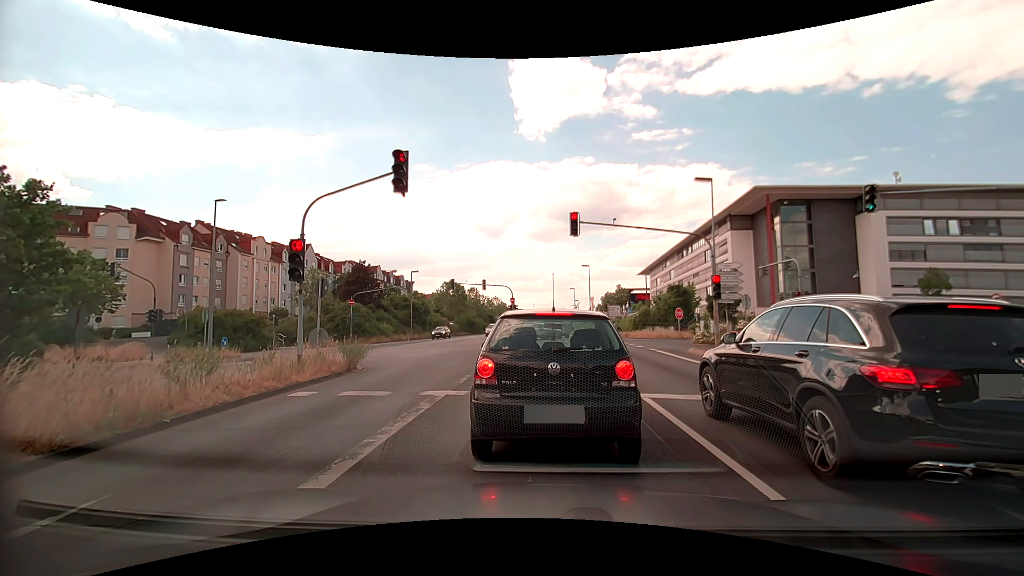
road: primary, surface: asphalt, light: Day
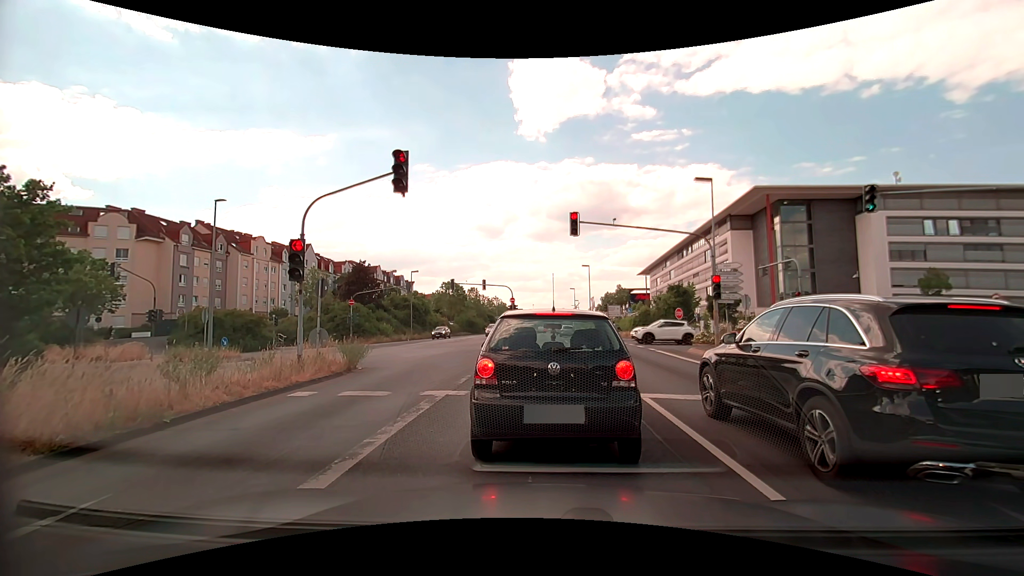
(0.0, 0.0) m; 0°
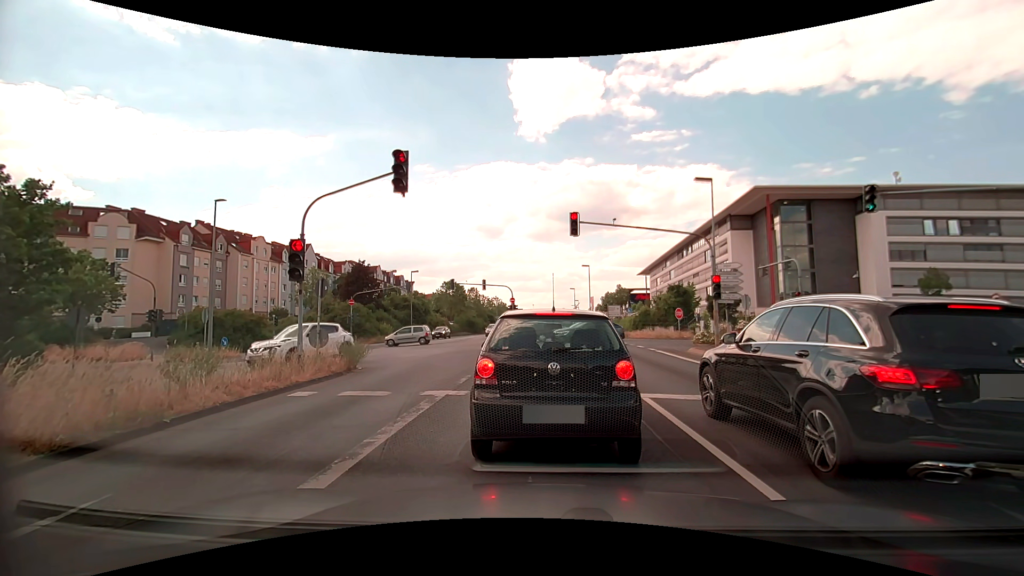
(0.0, 0.0) m; 0°
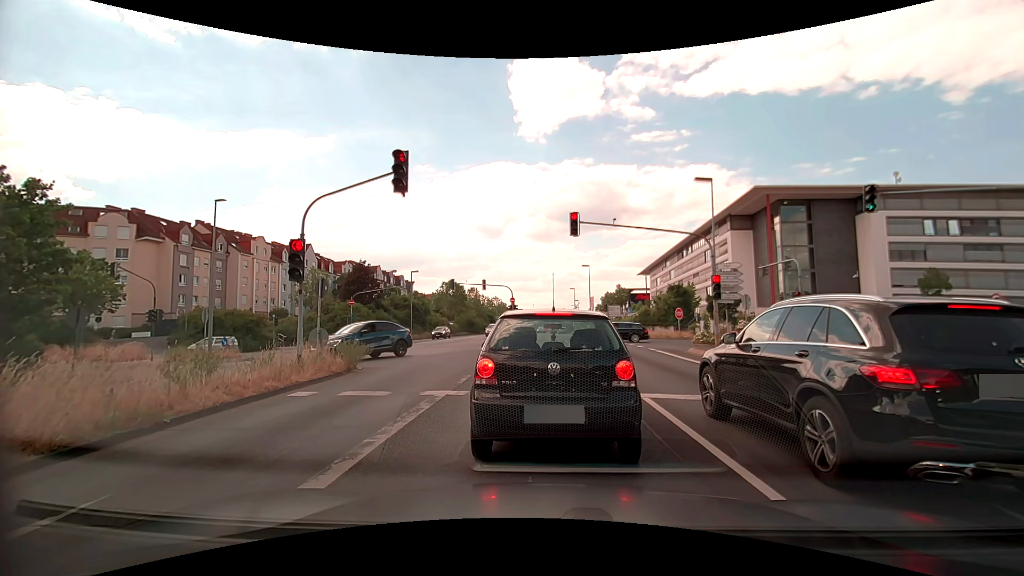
(0.0, 0.0) m; 0°
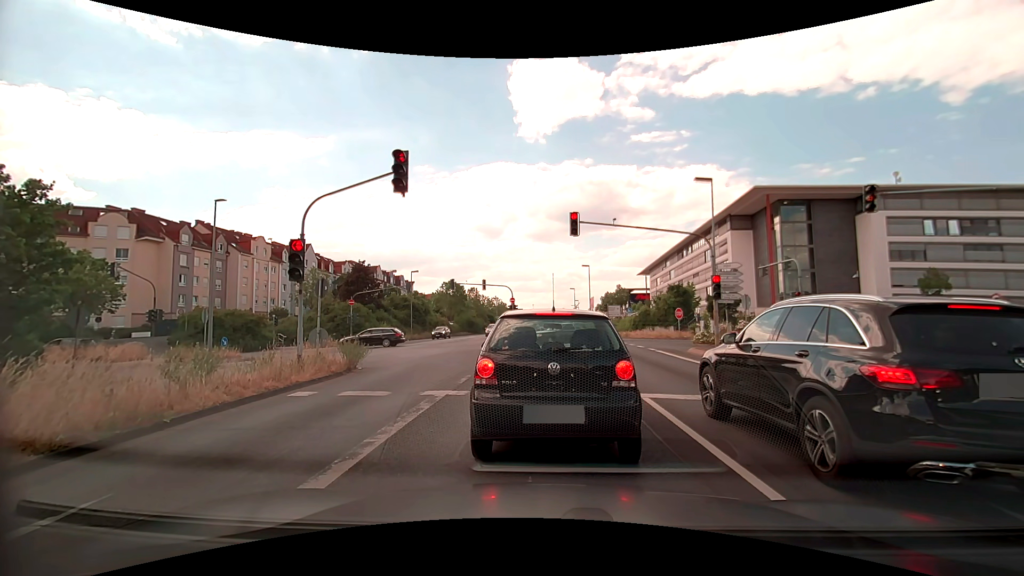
(0.0, 0.0) m; 0°
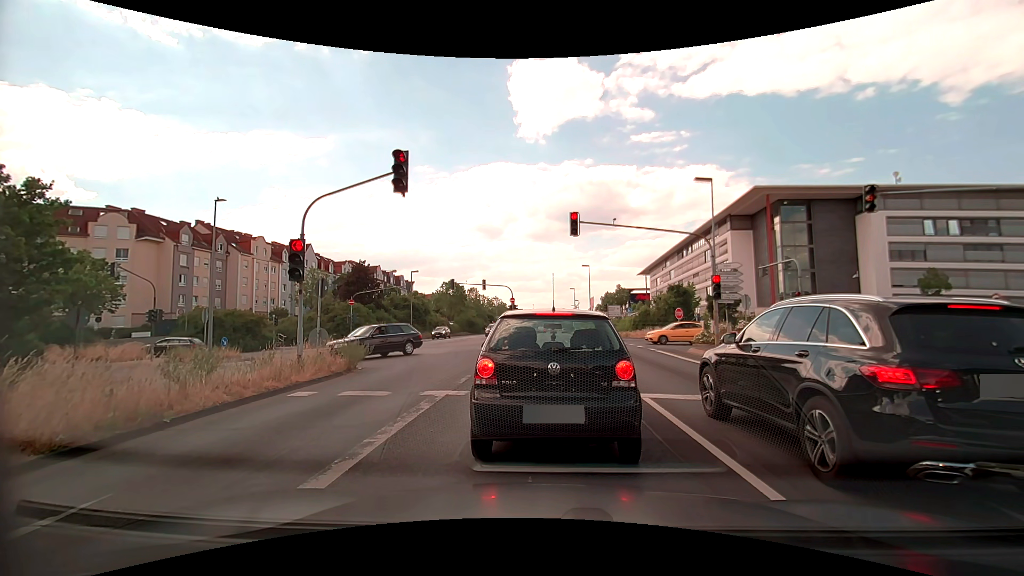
(0.0, 0.0) m; 0°
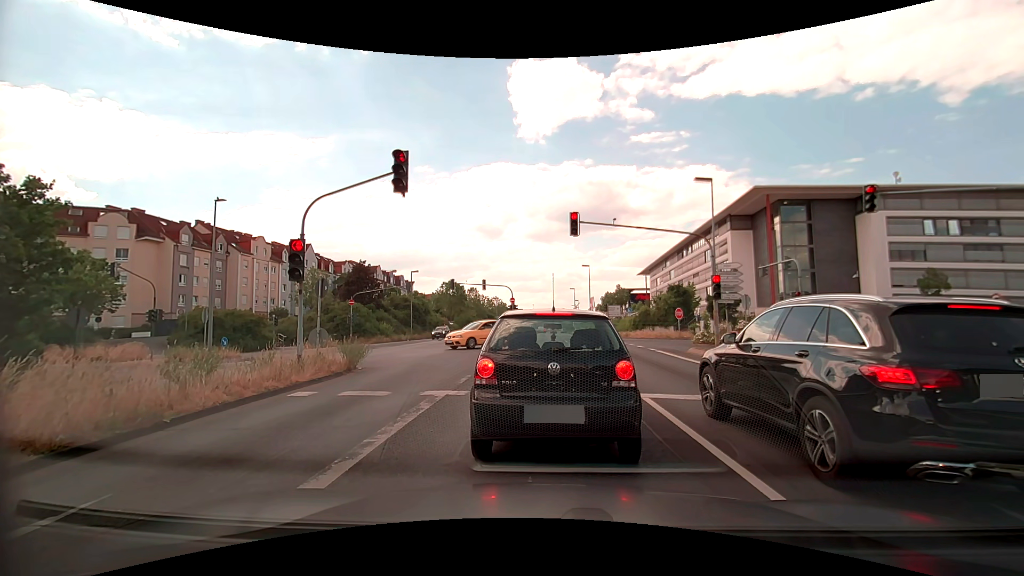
(0.0, 0.0) m; 0°
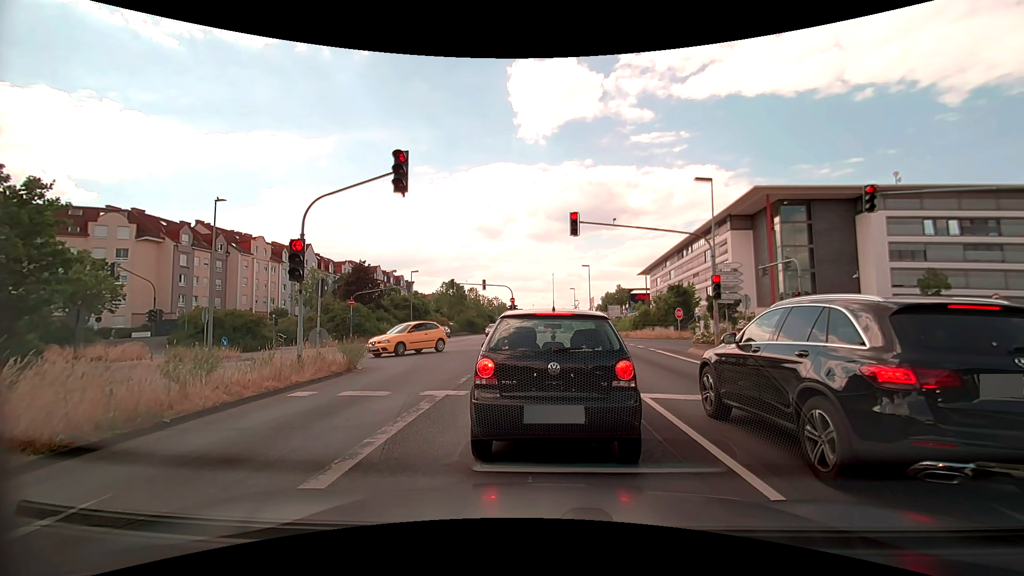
(0.0, 0.0) m; 0°
